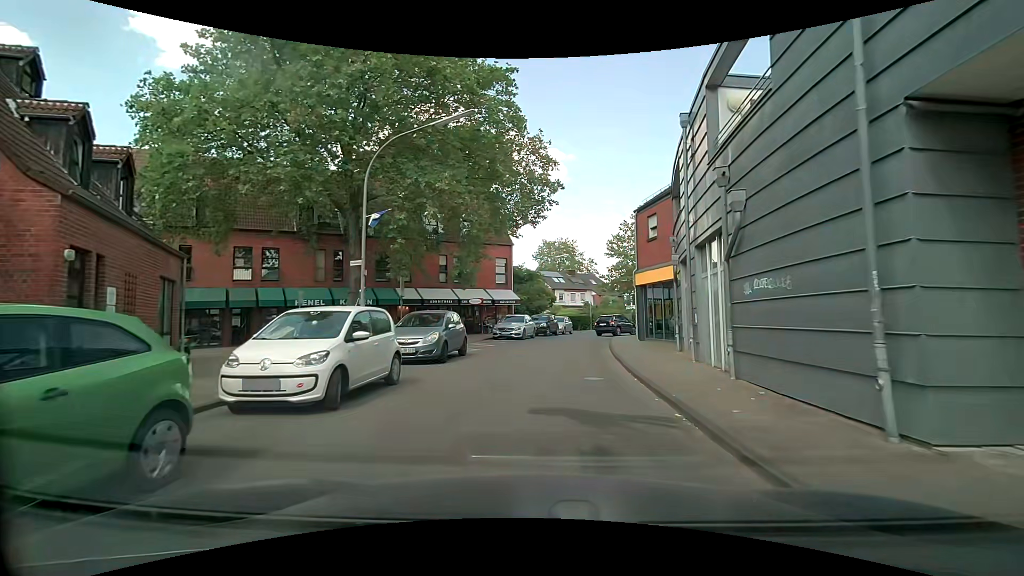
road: residential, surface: asphalt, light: Day
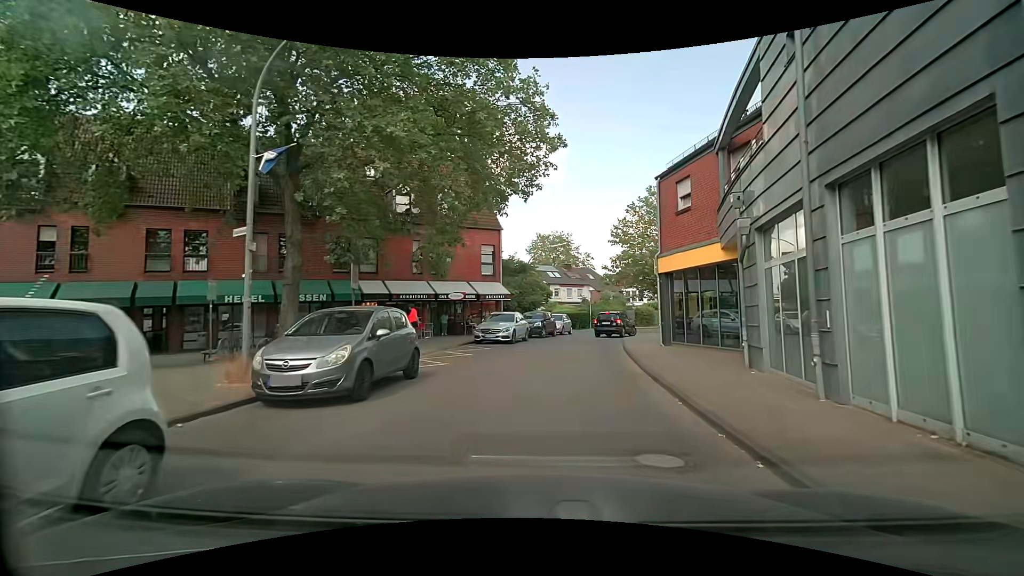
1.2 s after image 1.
(0.0, +6.1) m; +1°
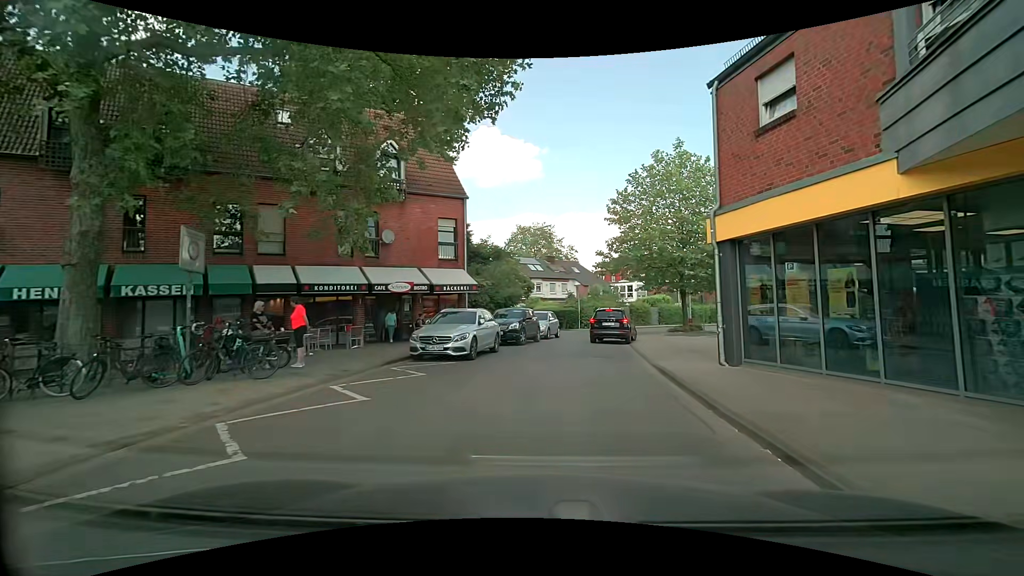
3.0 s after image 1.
(+0.2, +8.4) m; +5°
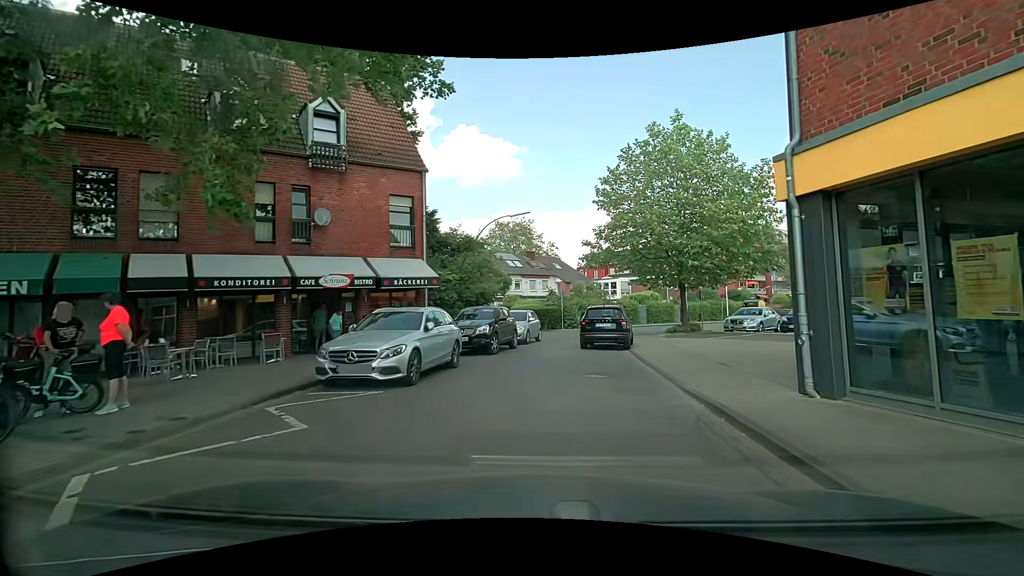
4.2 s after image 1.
(0.0, +4.5) m; +1°
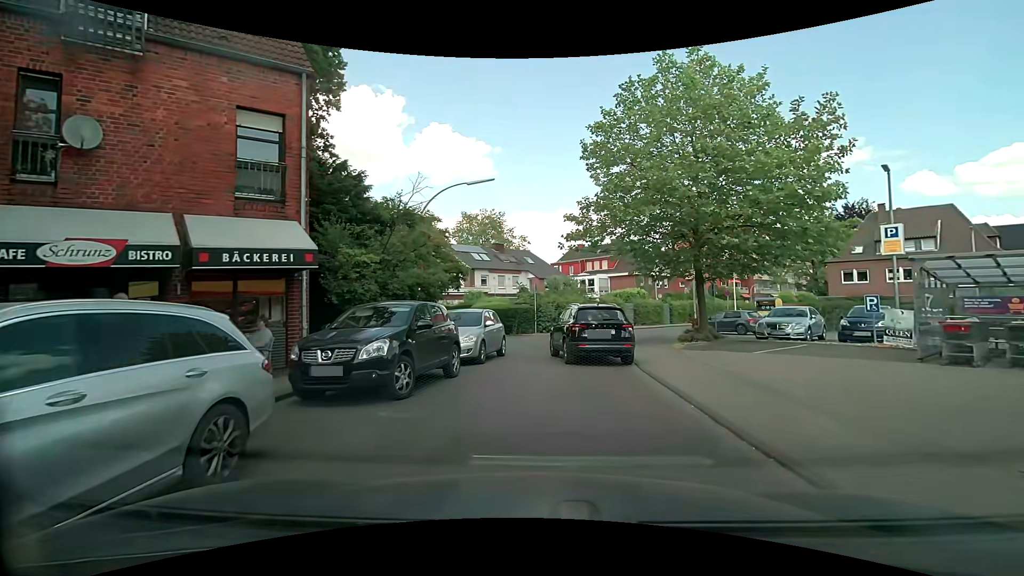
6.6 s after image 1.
(+0.3, +8.0) m; 0°
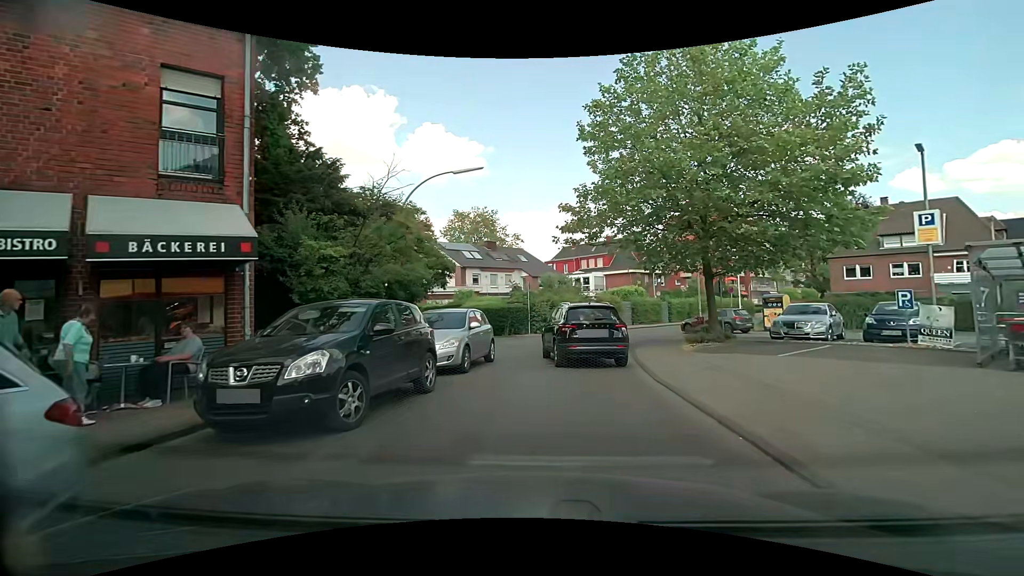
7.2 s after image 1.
(0.0, +1.9) m; +1°
